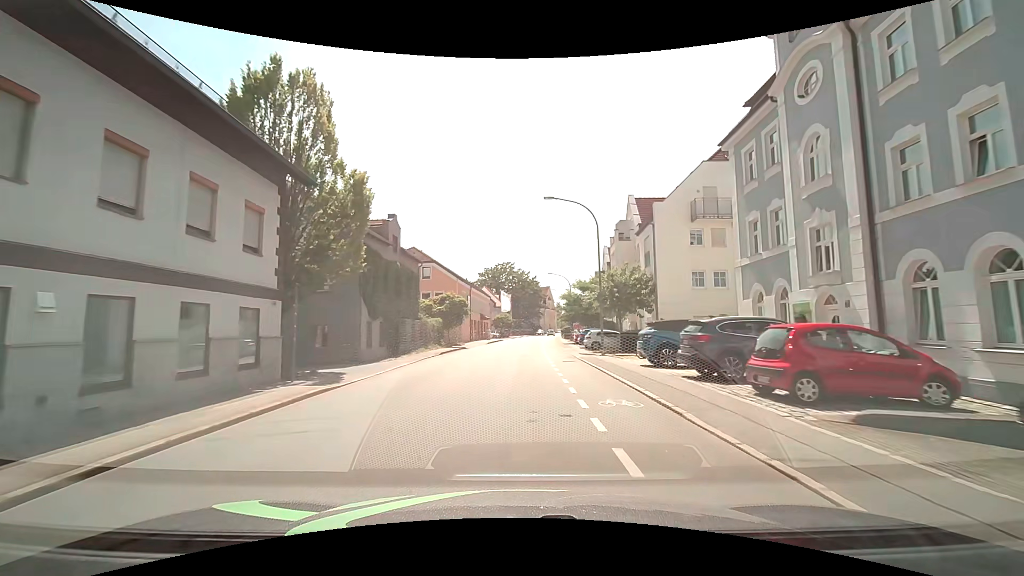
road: tertiary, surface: asphalt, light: Day
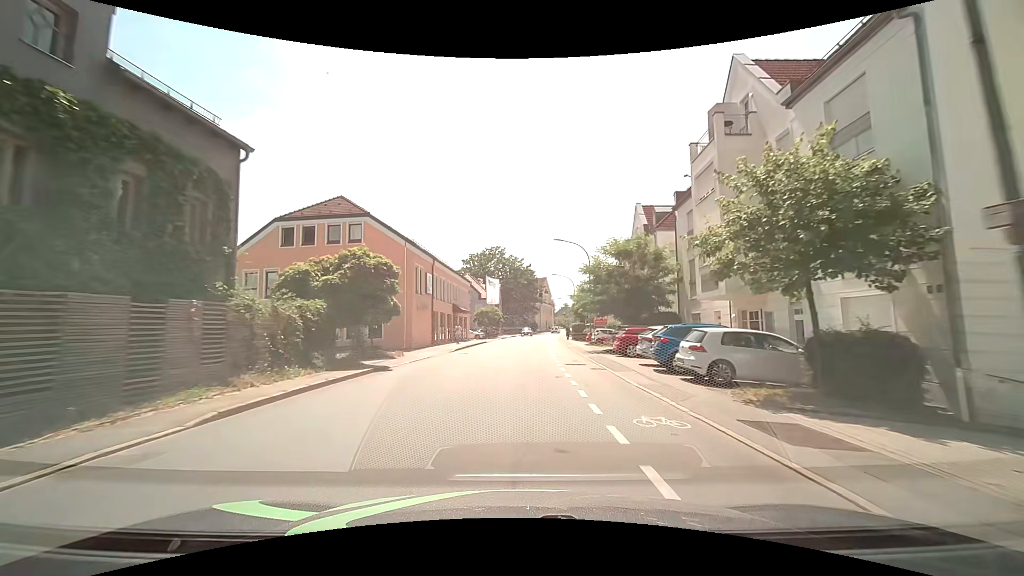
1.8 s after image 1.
(0.0, +22.9) m; +1°
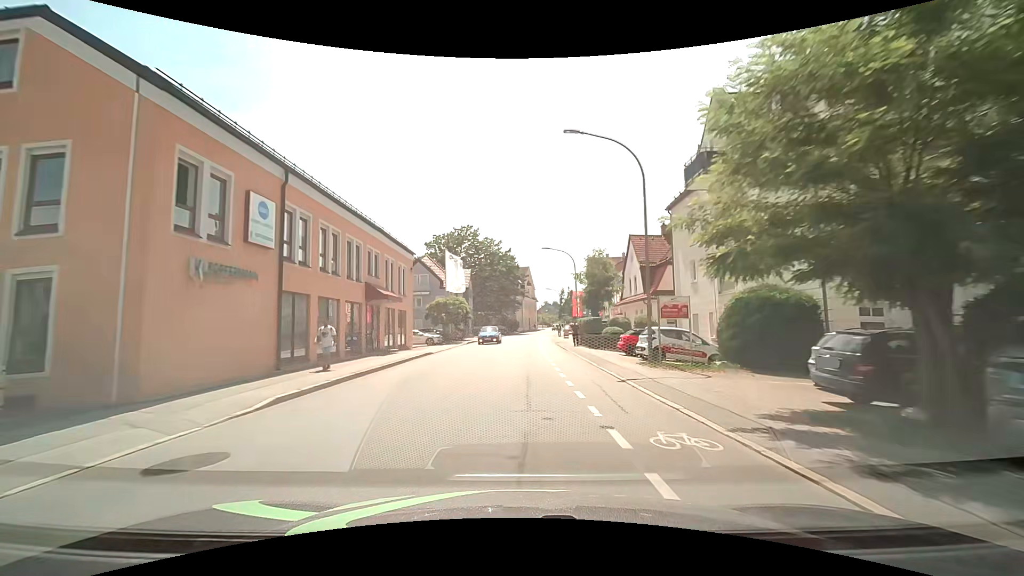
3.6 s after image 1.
(+0.1, +22.7) m; +2°
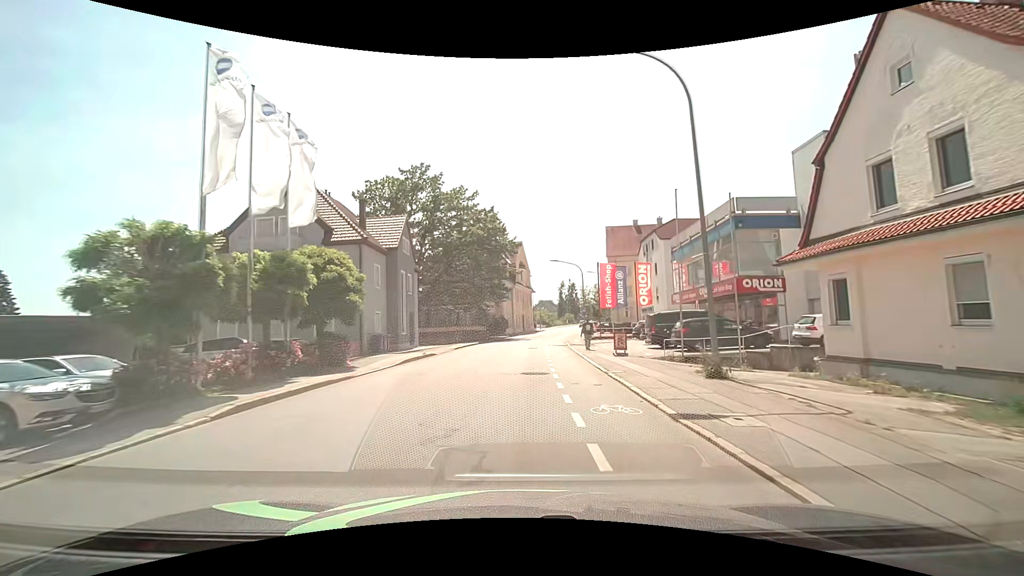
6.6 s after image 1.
(+0.6, +34.9) m; +1°
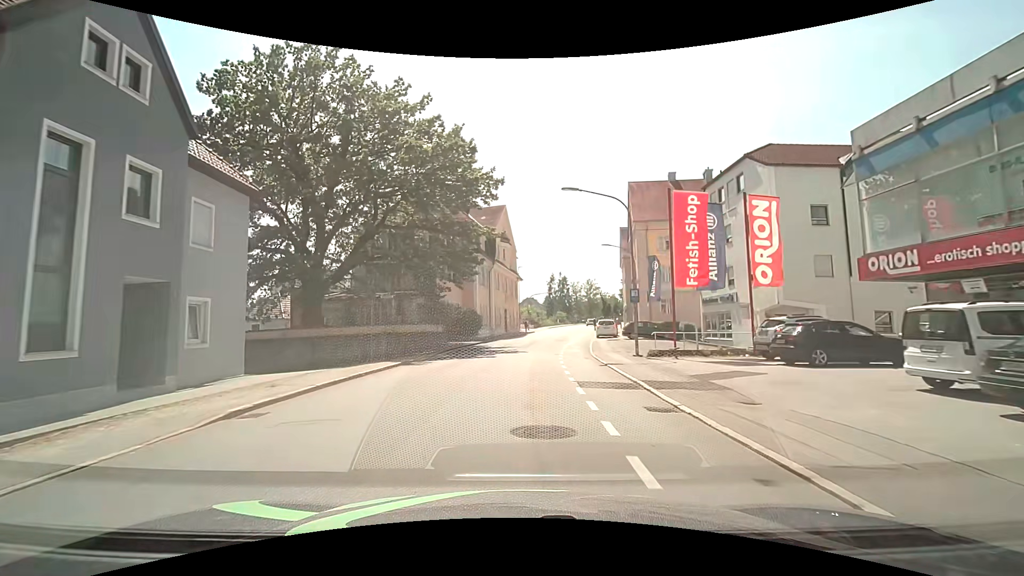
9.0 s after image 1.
(+0.2, +24.8) m; +2°
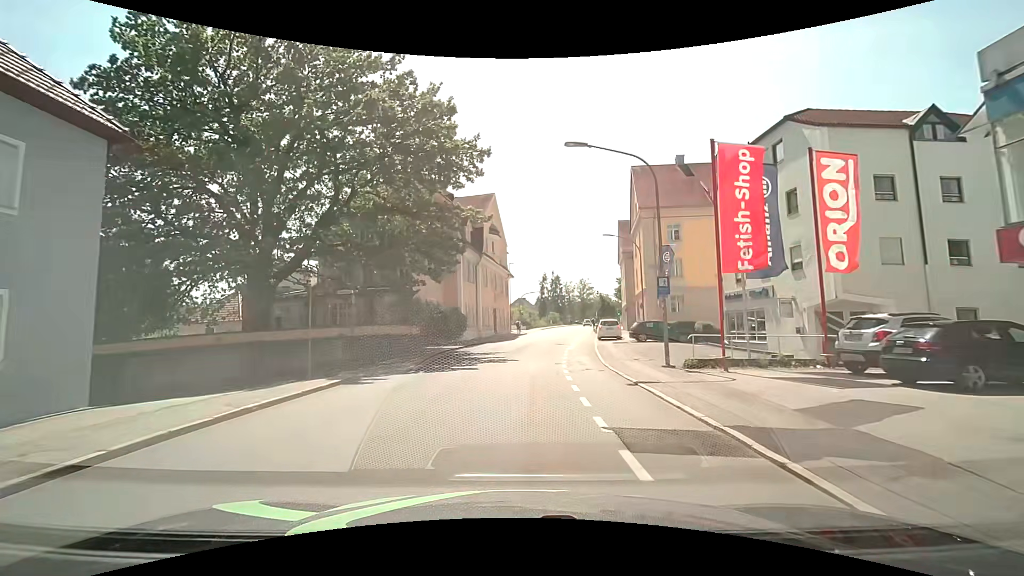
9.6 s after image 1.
(0.0, +5.7) m; 0°
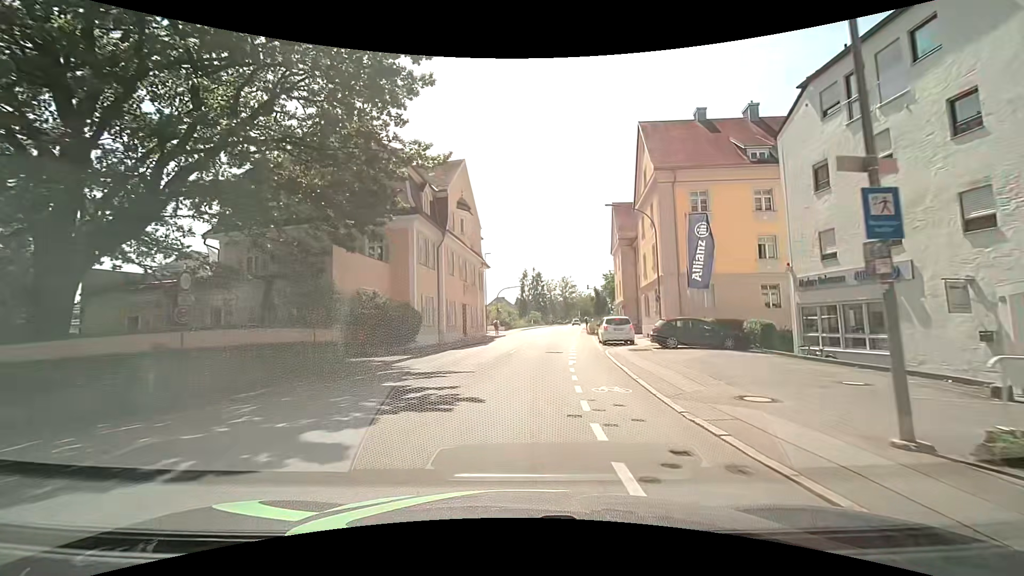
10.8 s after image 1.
(+0.3, +10.7) m; +3°
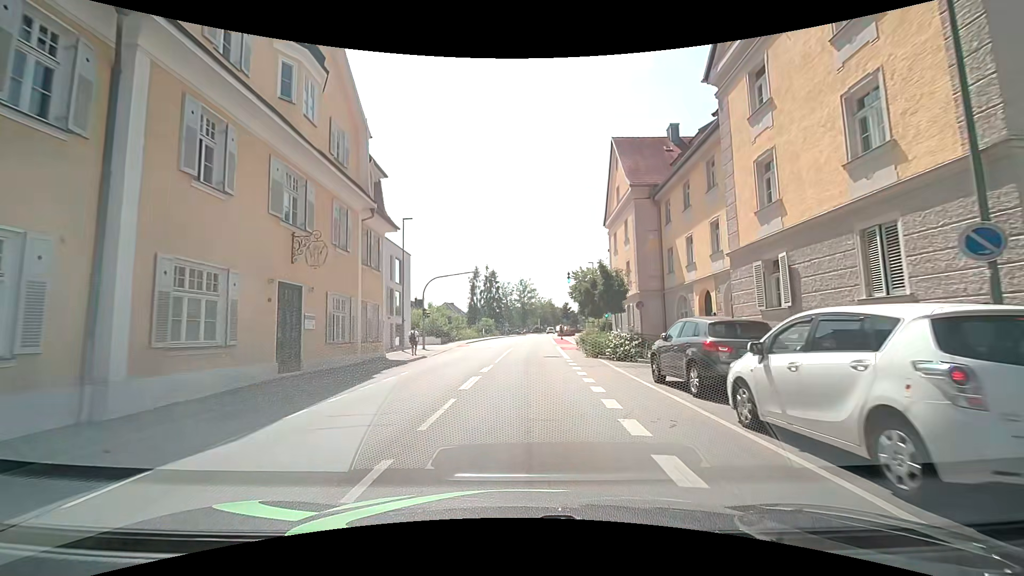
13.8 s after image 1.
(+1.1, +24.6) m; +5°
(0, +10) (0, +20) (+1, +30) (+1, +40) (+2, +50) (+3, +60) (+3, +70) (+4, +80) (+4, +90) (+6, +100) m
